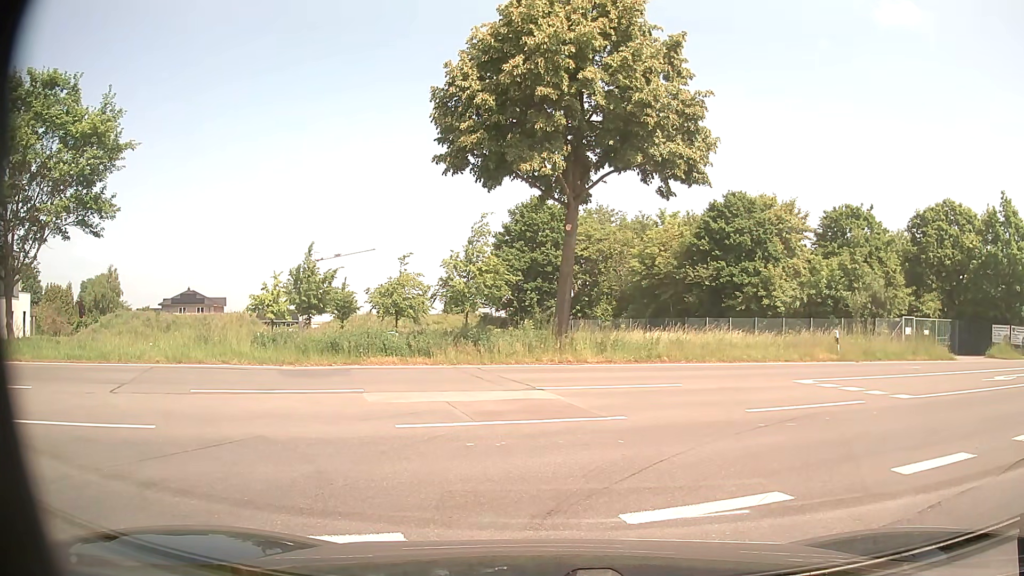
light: Day
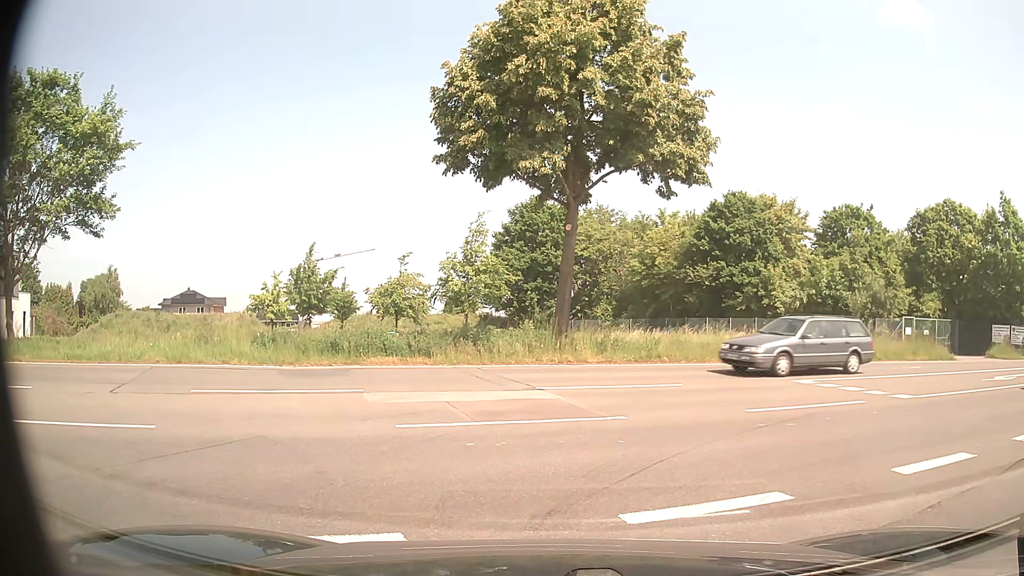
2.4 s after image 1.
(0.0, 0.0) m; 0°
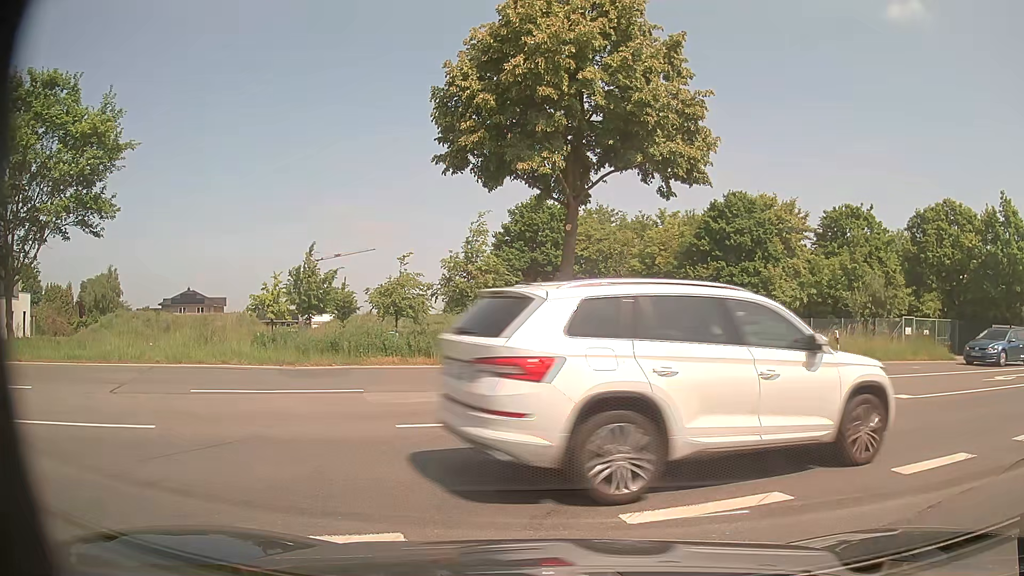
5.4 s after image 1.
(0.0, 0.0) m; 0°
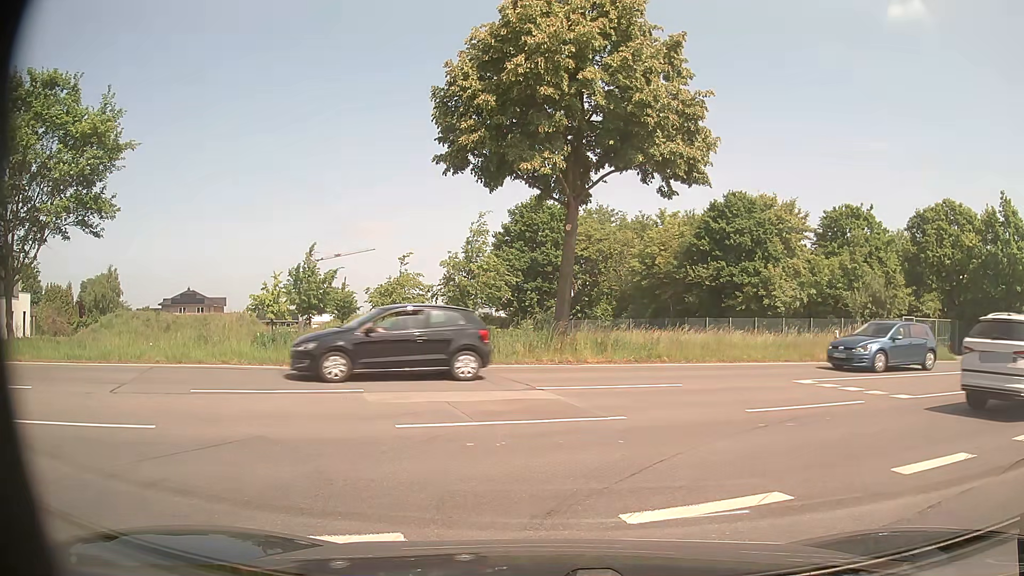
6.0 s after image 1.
(0.0, 0.0) m; 0°
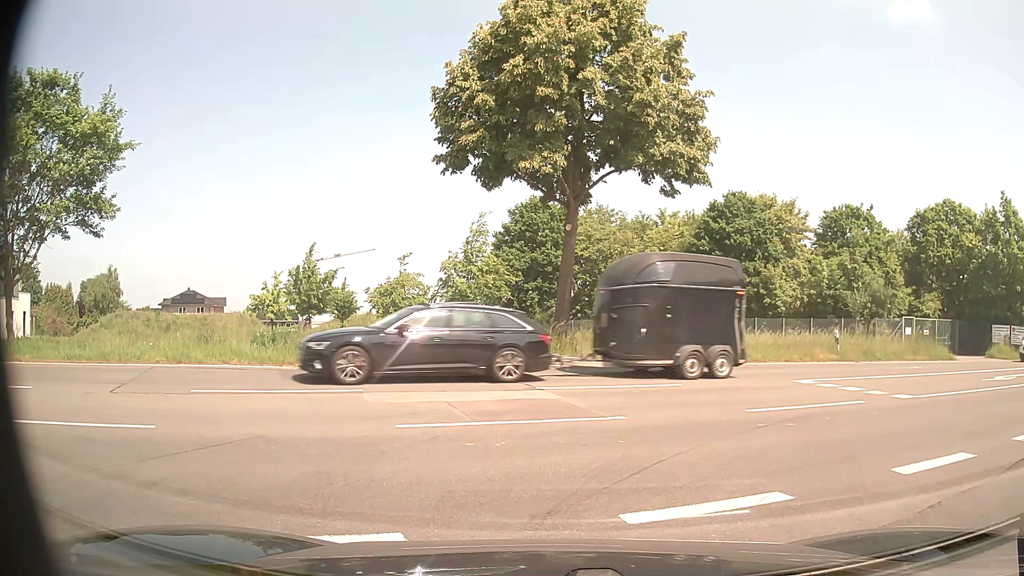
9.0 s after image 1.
(0.0, 0.0) m; 0°
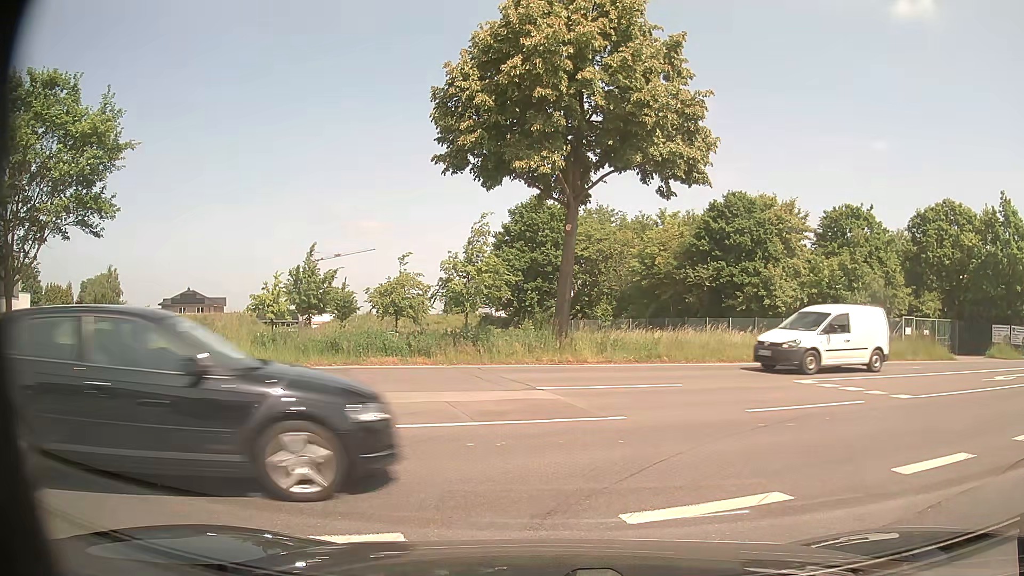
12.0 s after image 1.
(0.0, 0.0) m; 0°
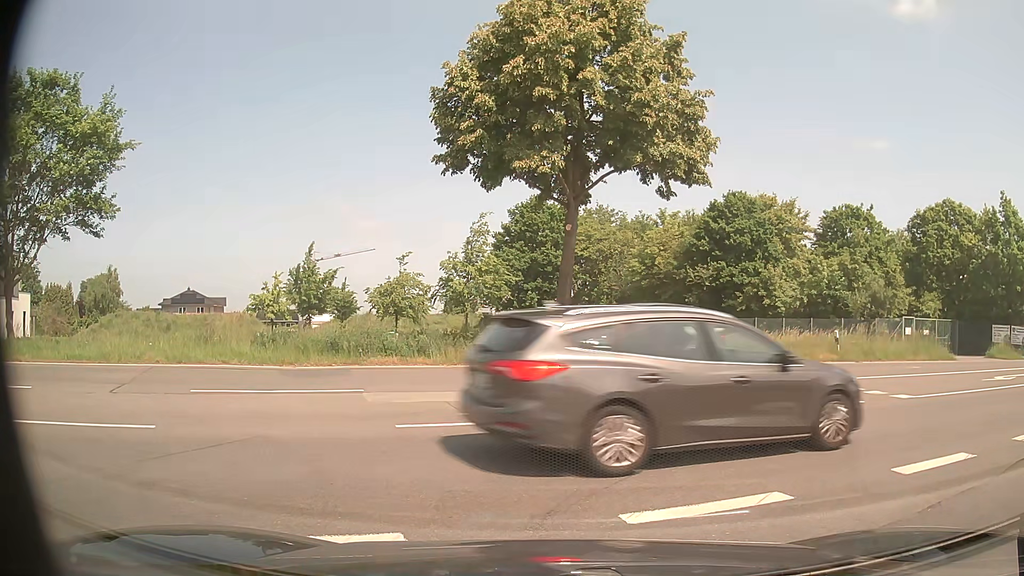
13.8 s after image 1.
(0.0, 0.0) m; 0°
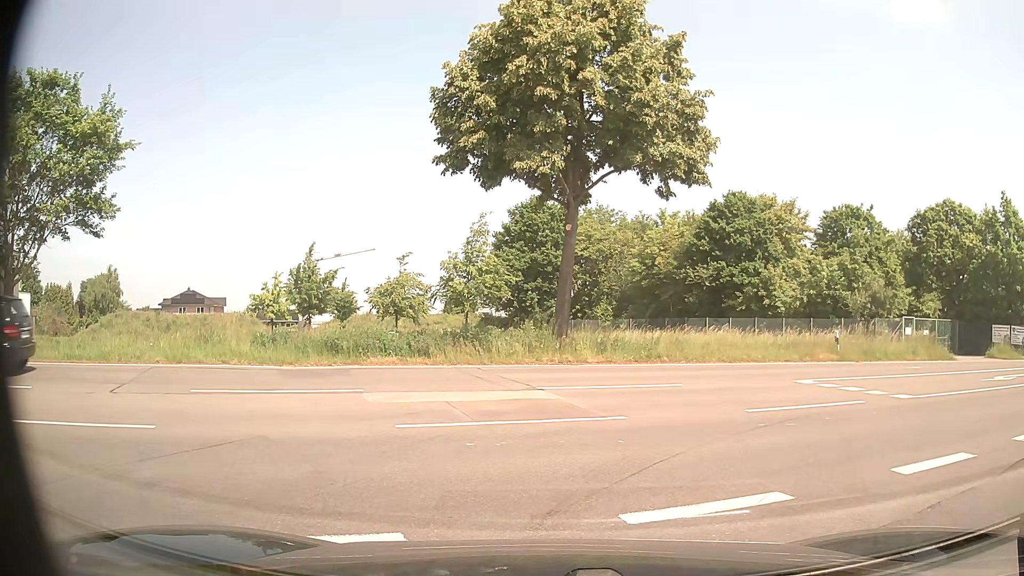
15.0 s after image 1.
(0.0, 0.0) m; 0°
(+5, +8) (+14, +12) (+24, +15) (+33, +18) (+43, +20) (+53, +22) (+62, +25) (+72, +28) (+82, +31) (+91, +34) m
